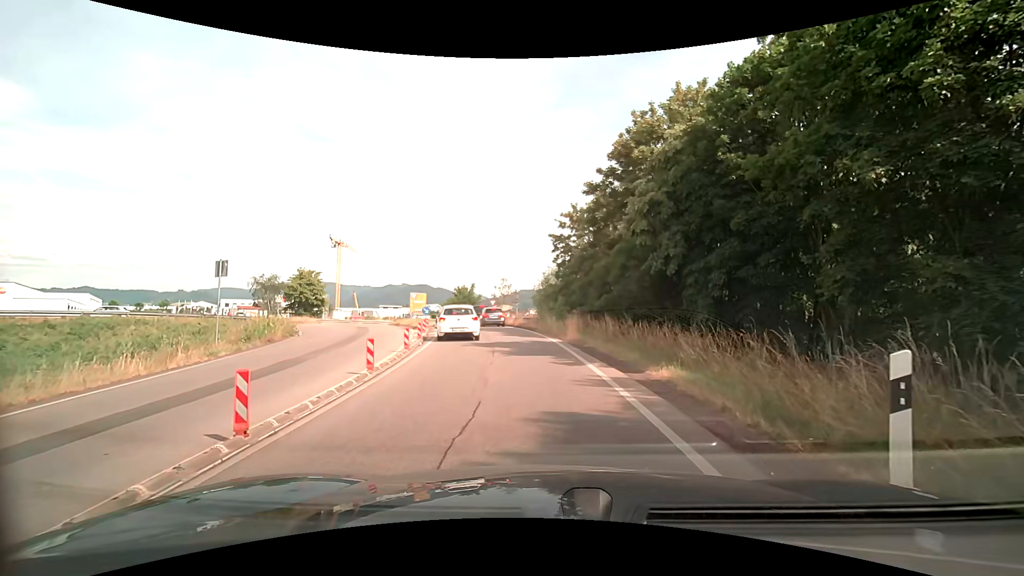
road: trunk_link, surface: asphalt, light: Day
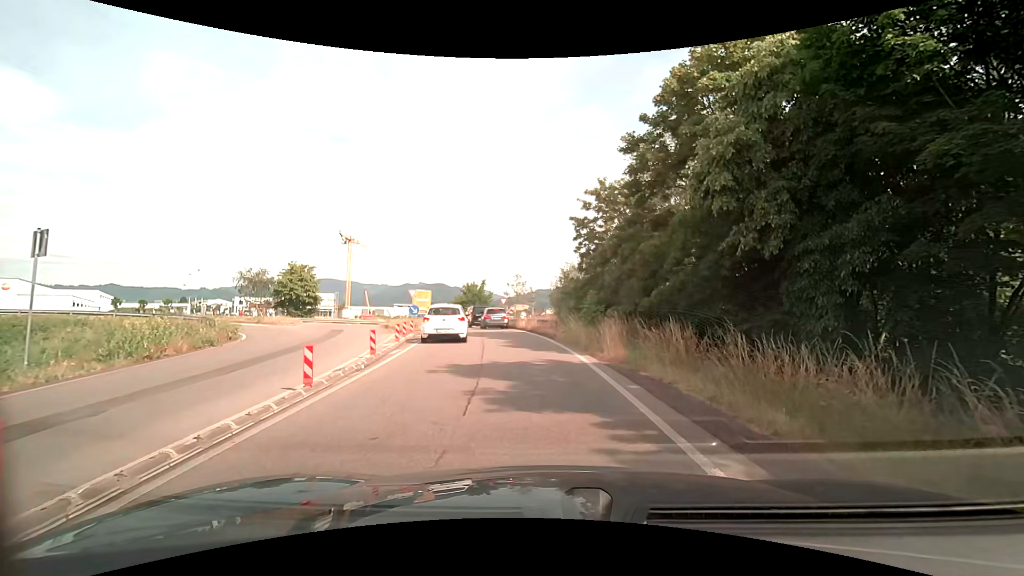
(-0.1, +7.5) m; -1°
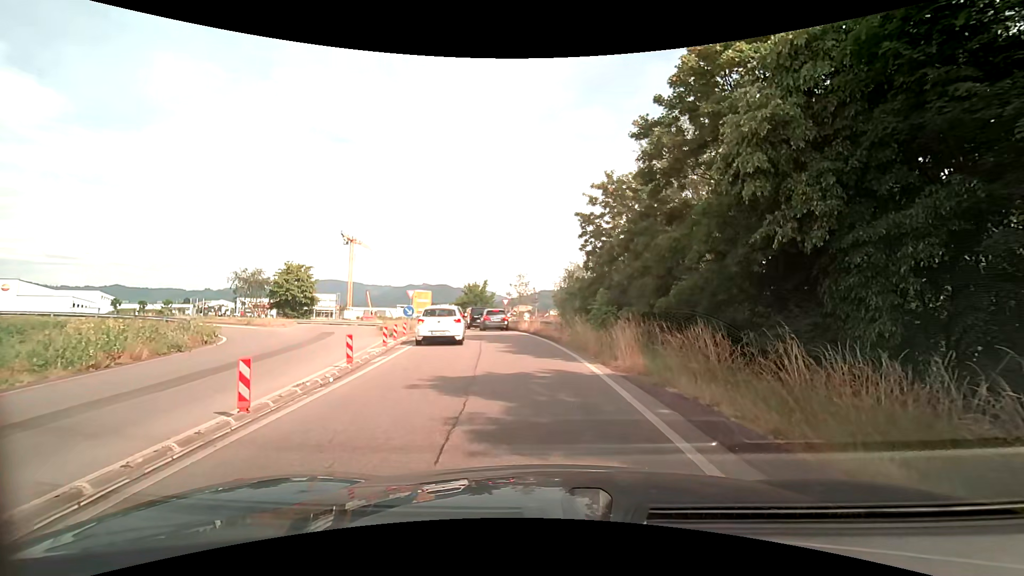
(0.0, +1.8) m; -2°
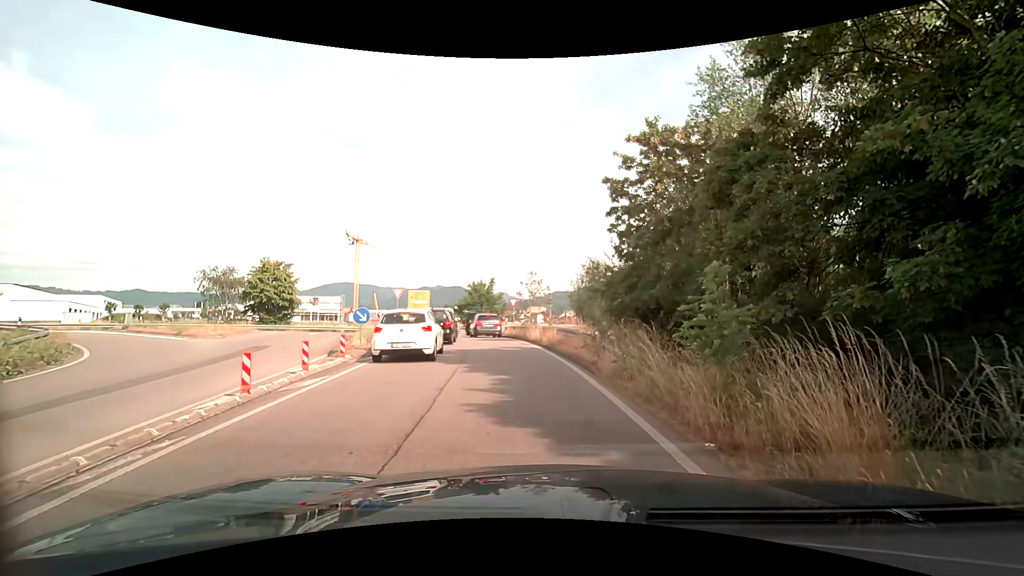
(-0.1, +8.4) m; -2°
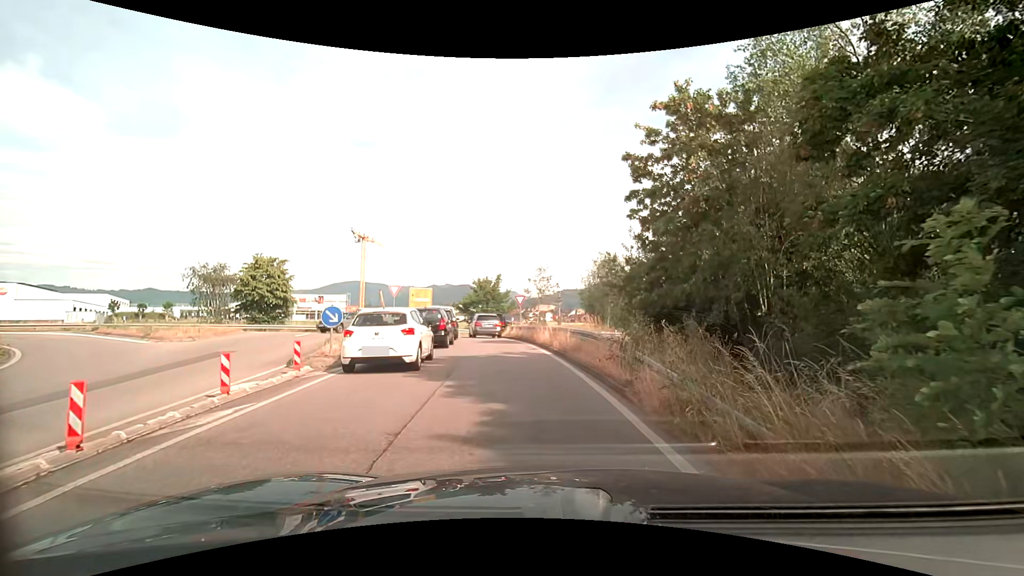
(0.0, +3.2) m; 0°
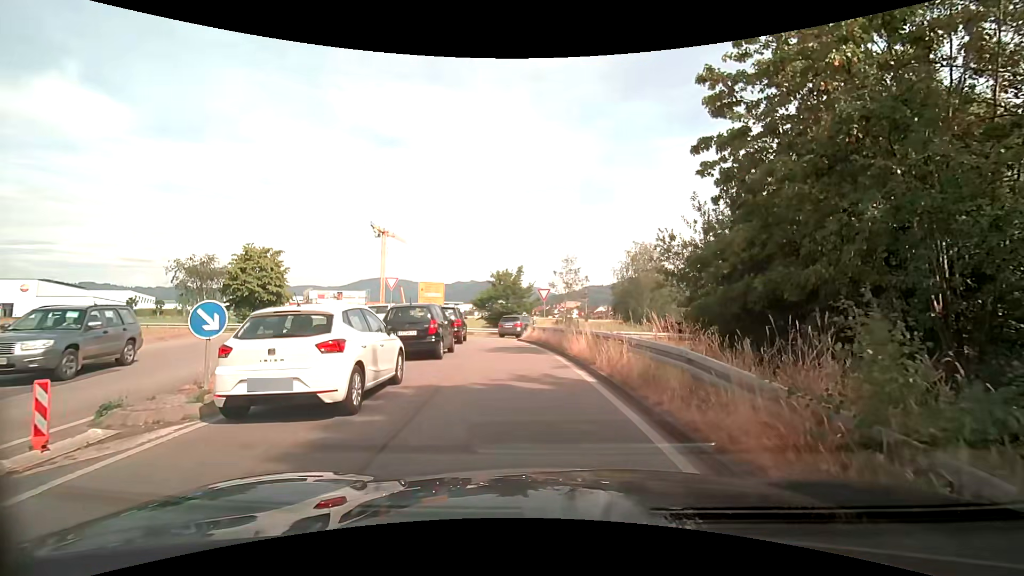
(-0.1, +6.4) m; -2°
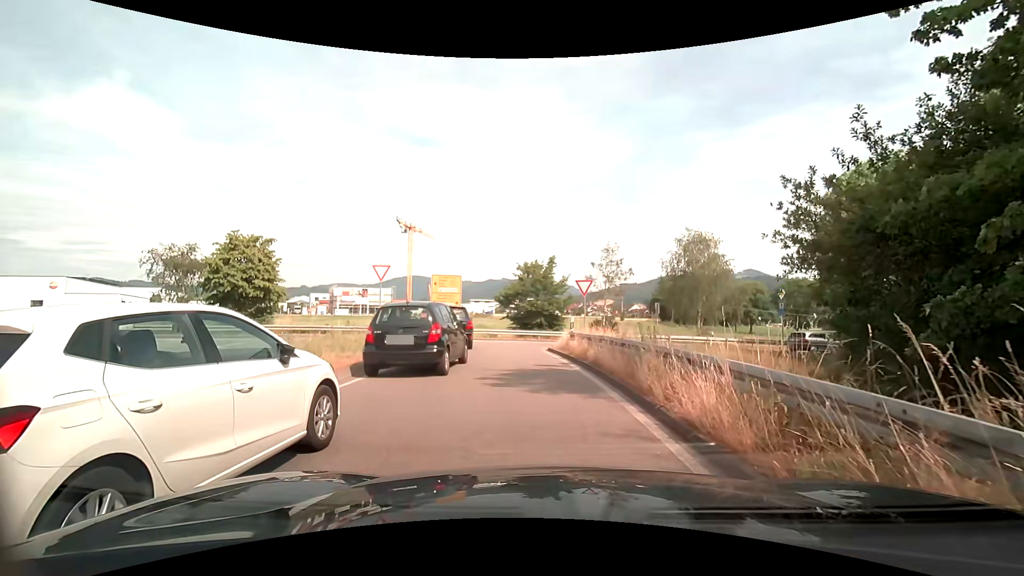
(-0.3, +7.4) m; -4°
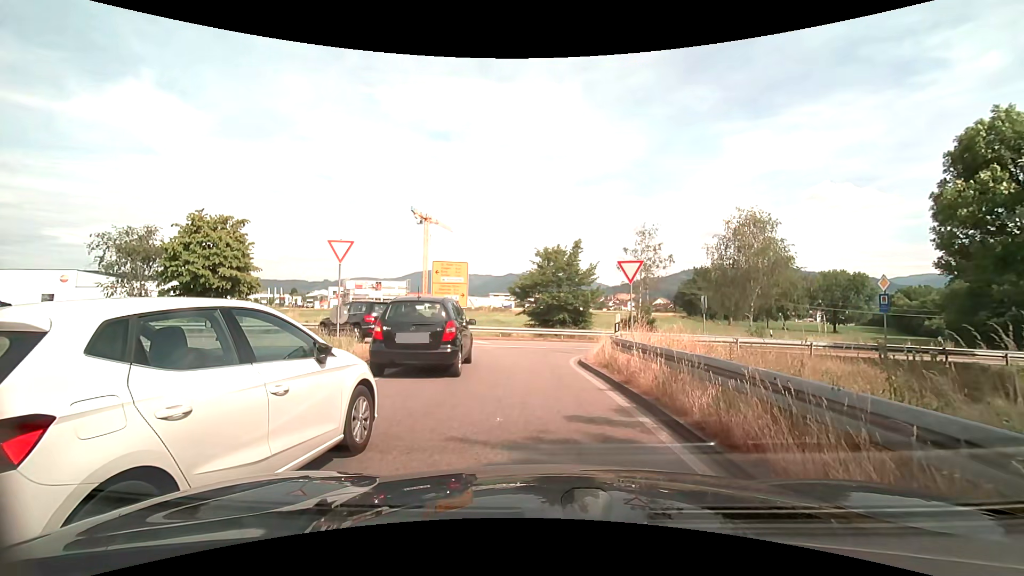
(-0.2, +6.5) m; -1°
